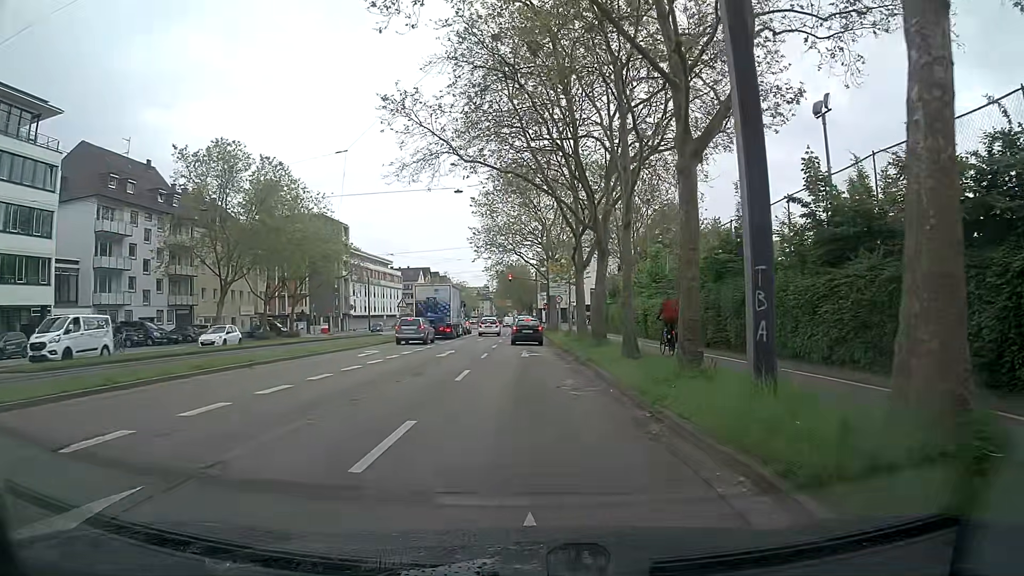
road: primary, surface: asphalt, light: Day
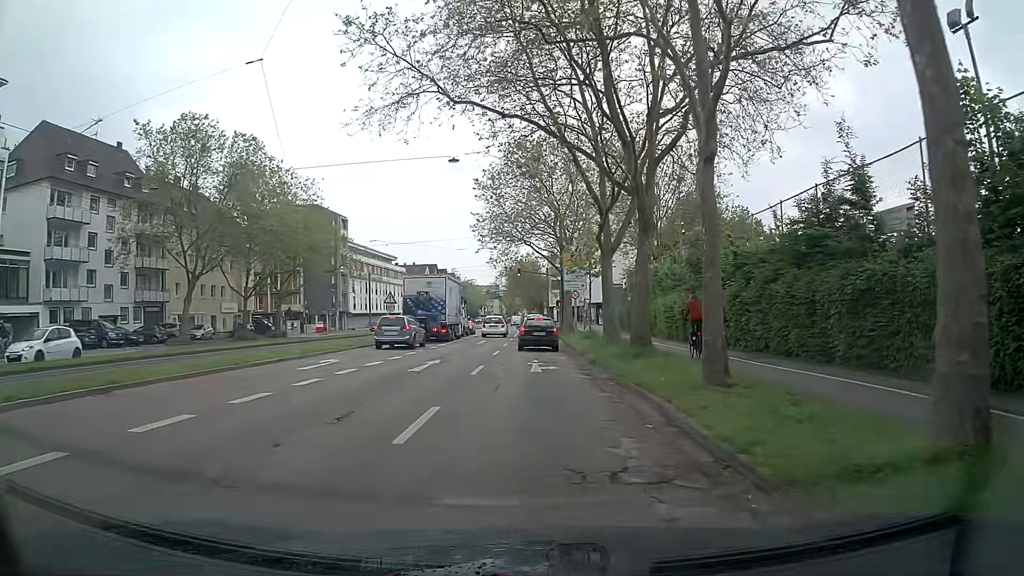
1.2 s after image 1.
(-0.1, +7.6) m; -2°
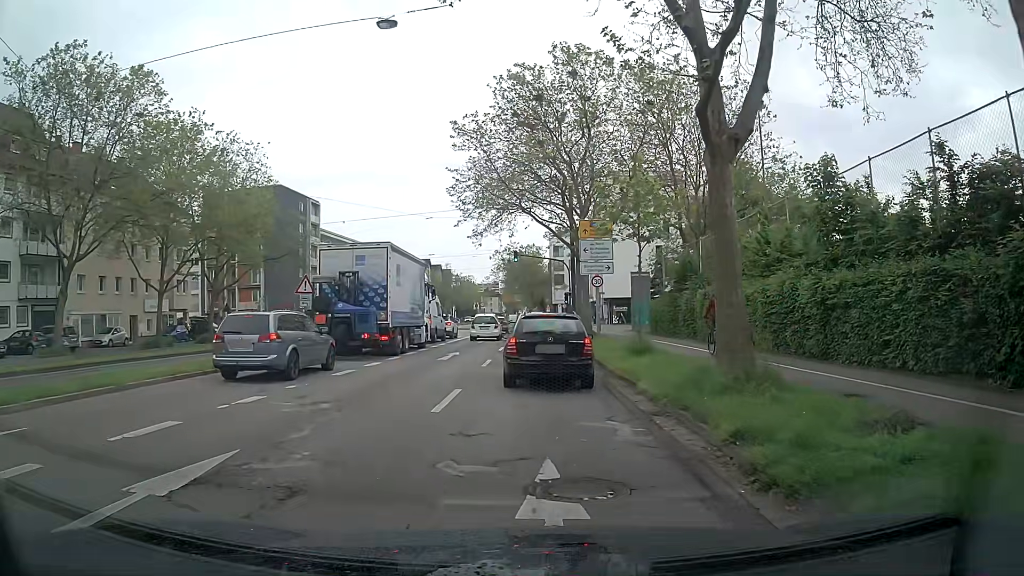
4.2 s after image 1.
(+0.1, +15.4) m; +1°
